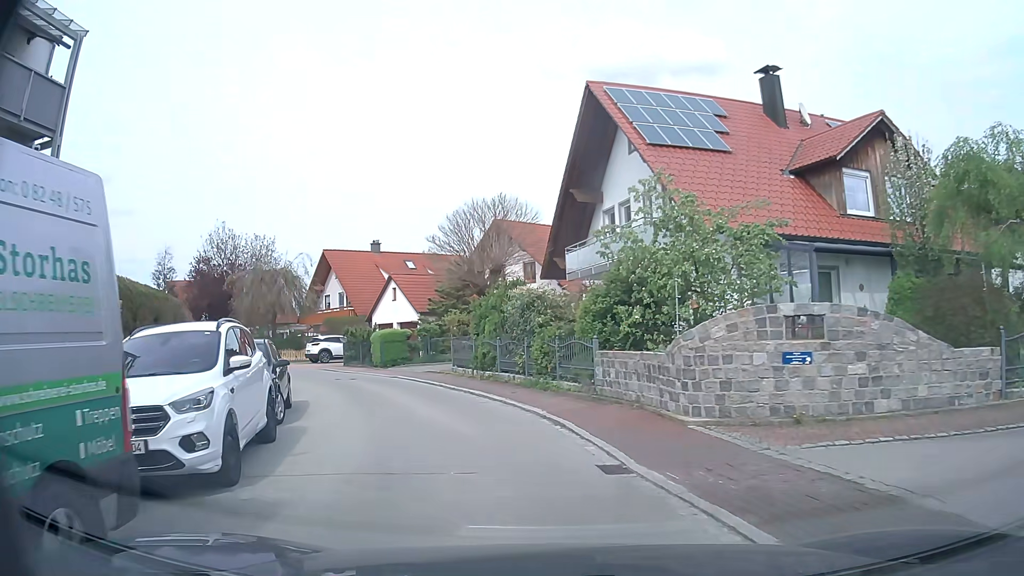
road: residential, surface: asphalt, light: Day
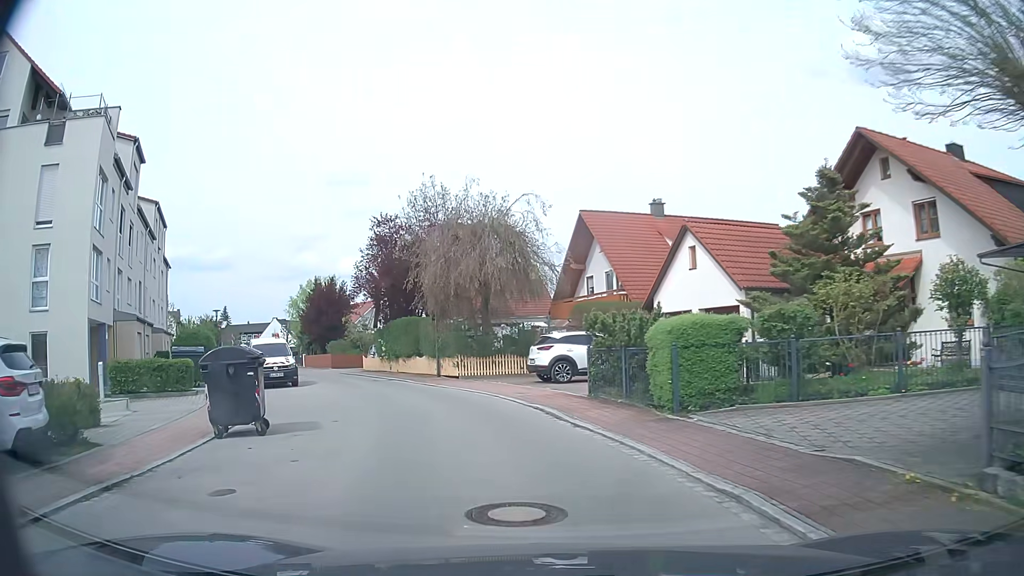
(-3.6, +17.9) m; -24°
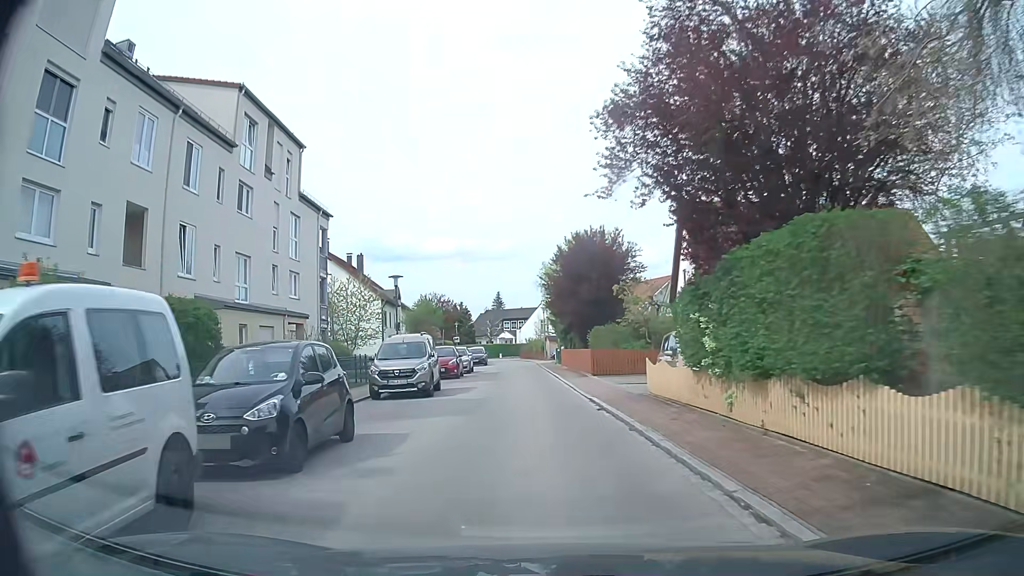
(-5.3, +23.1) m; -25°
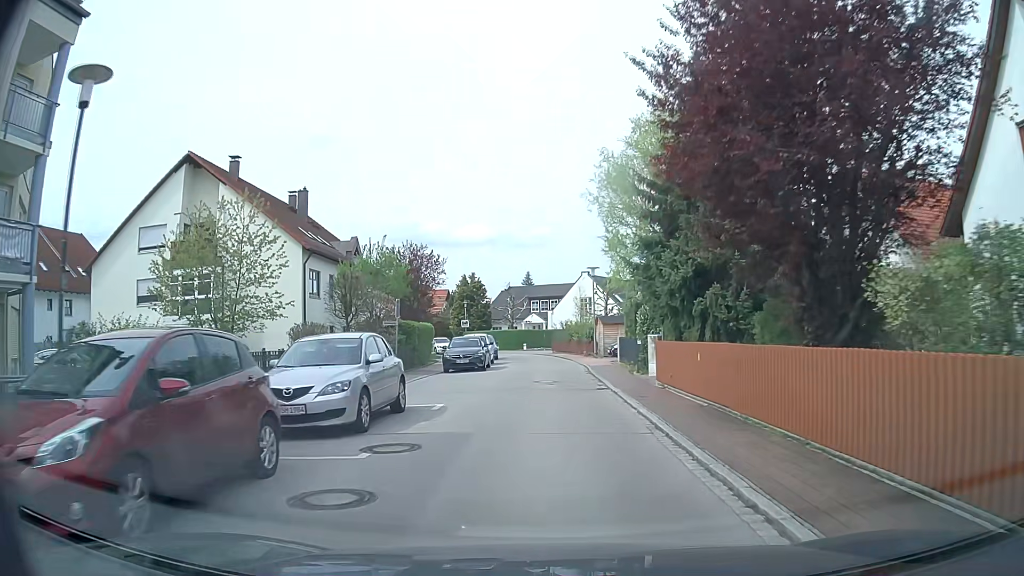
(-1.1, +26.9) m; -2°
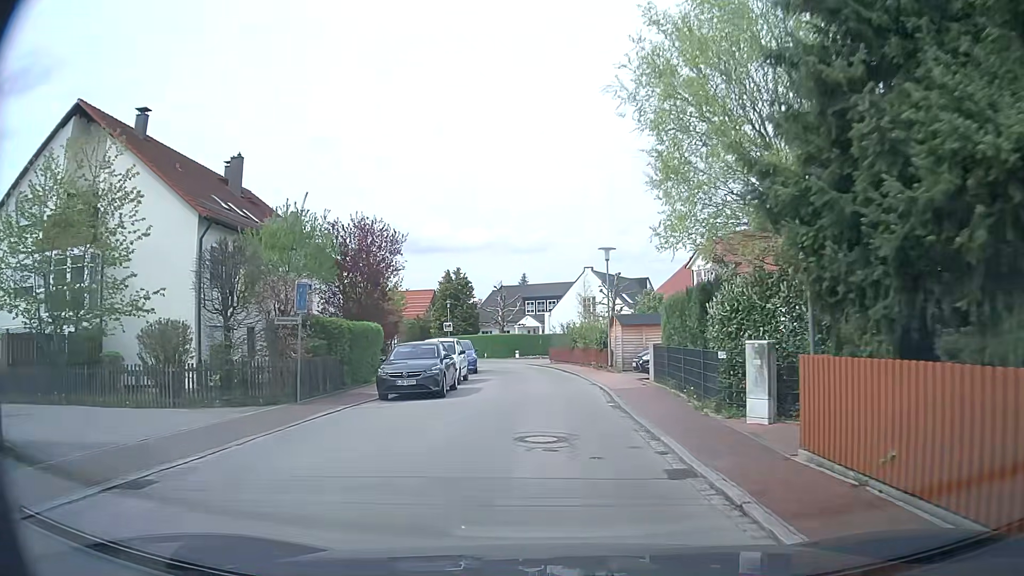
(-0.1, +10.4) m; -1°
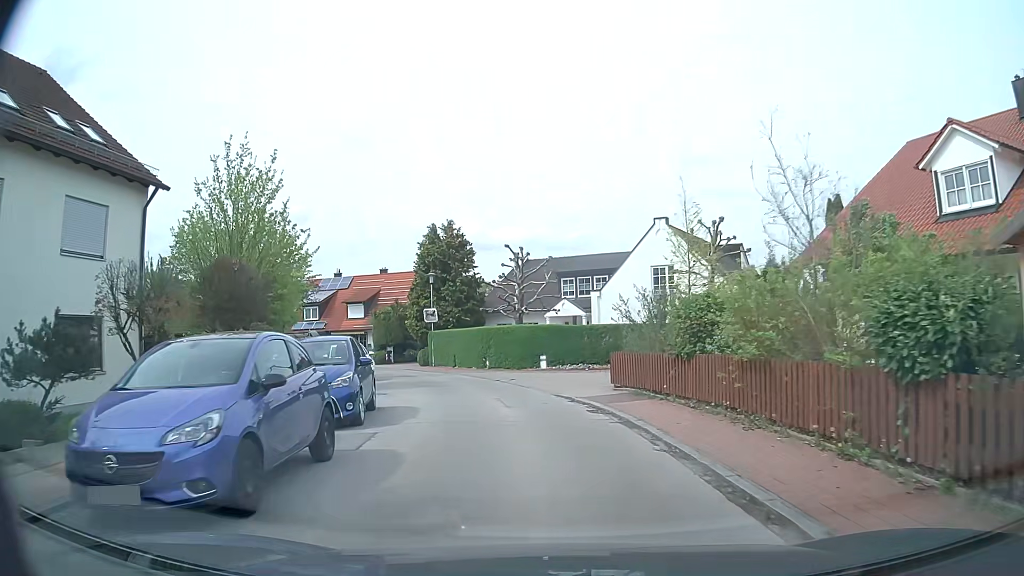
(-0.2, +24.8) m; -3°
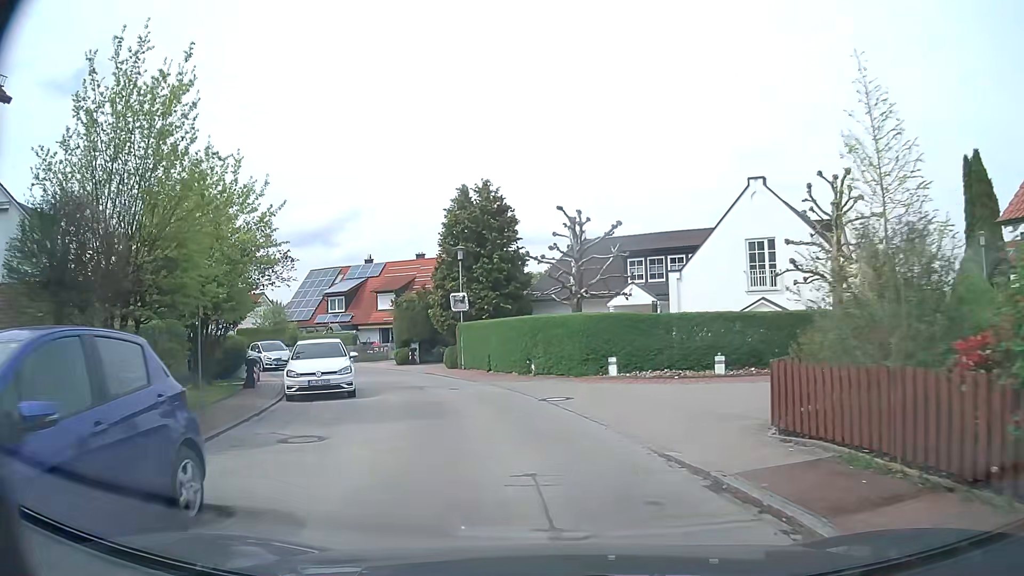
(-0.3, +9.1) m; -4°
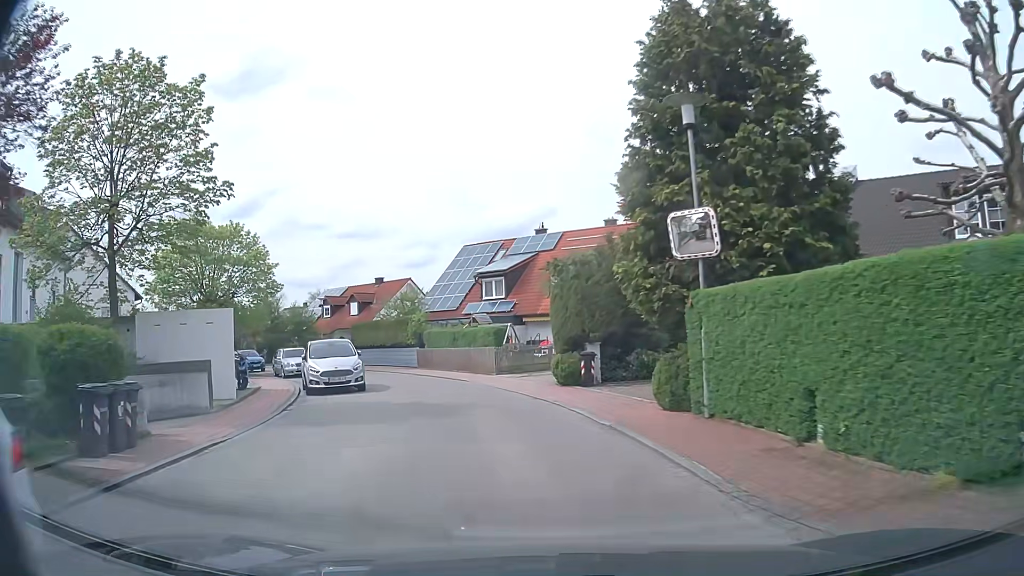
(-2.5, +17.8) m; -17°
(-1, +10) (-3, +20) (-6, +29) (-11, +38) (-17, +46) (-25, +53) (-32, +59) (-40, +65) (-49, +71) (-57, +76) m
